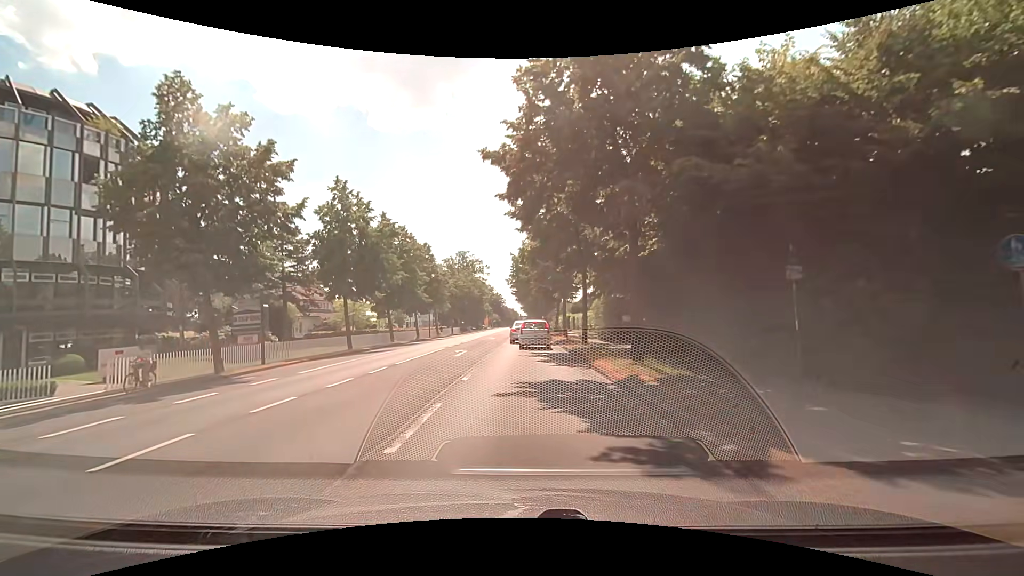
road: secondary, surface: asphalt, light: Day
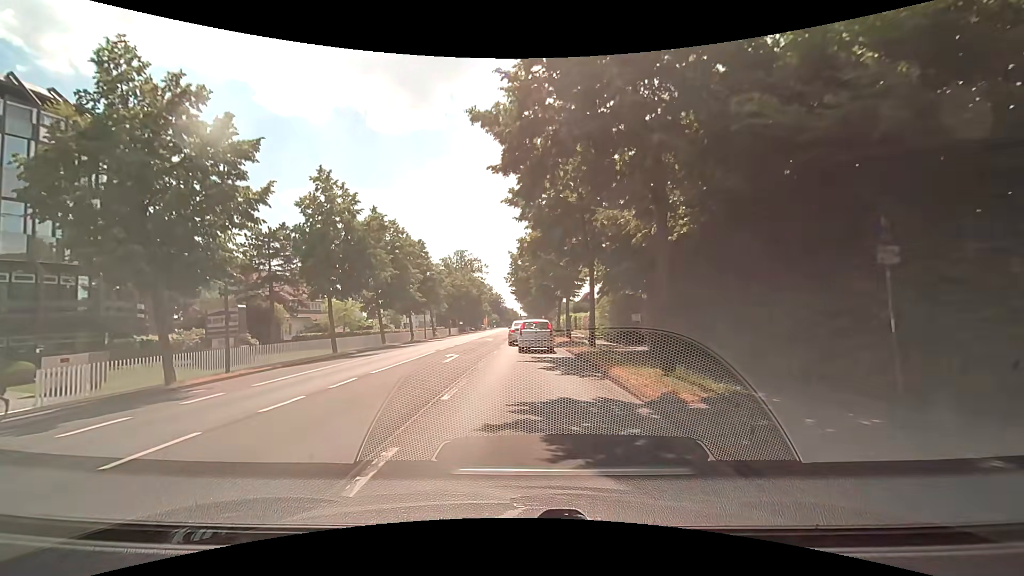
(0.0, +2.8) m; 0°
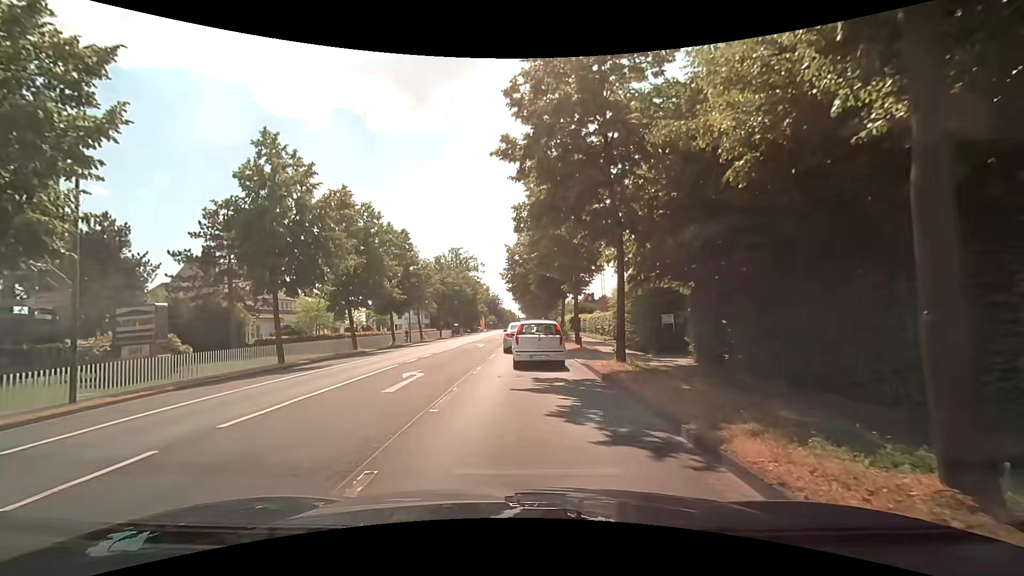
(0.0, +6.9) m; +1°
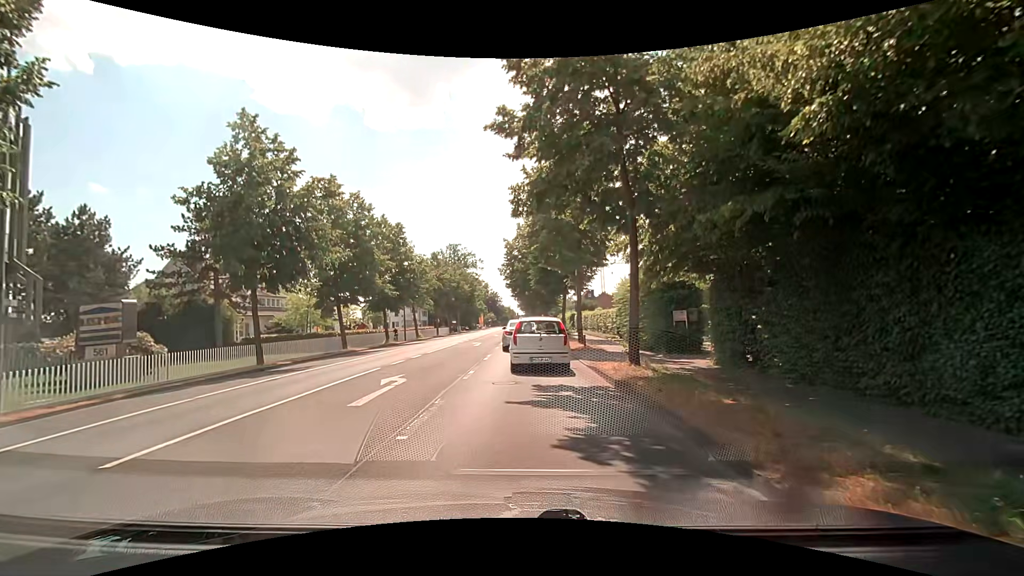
(0.0, +1.9) m; 0°
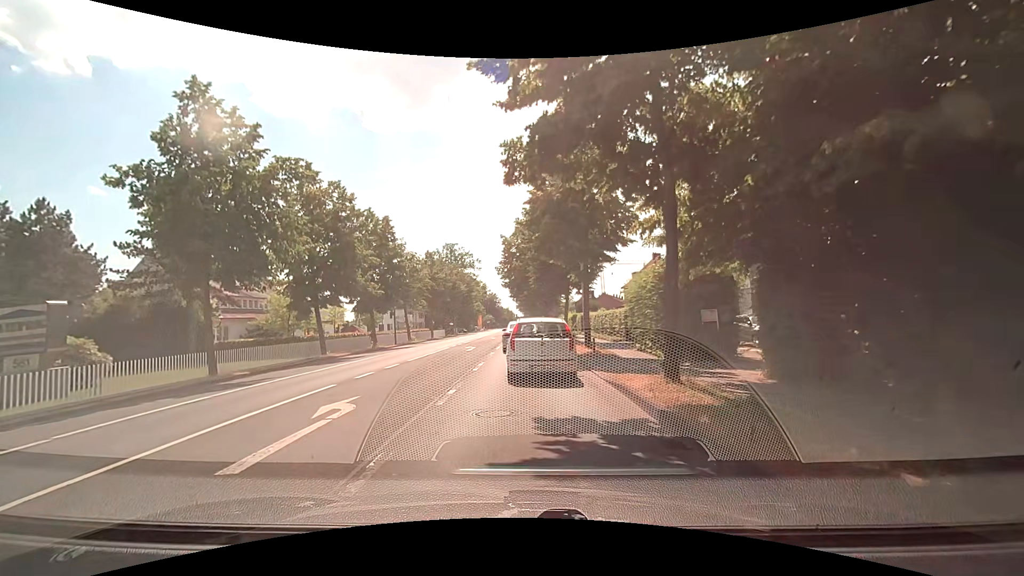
(-0.1, +3.5) m; -1°
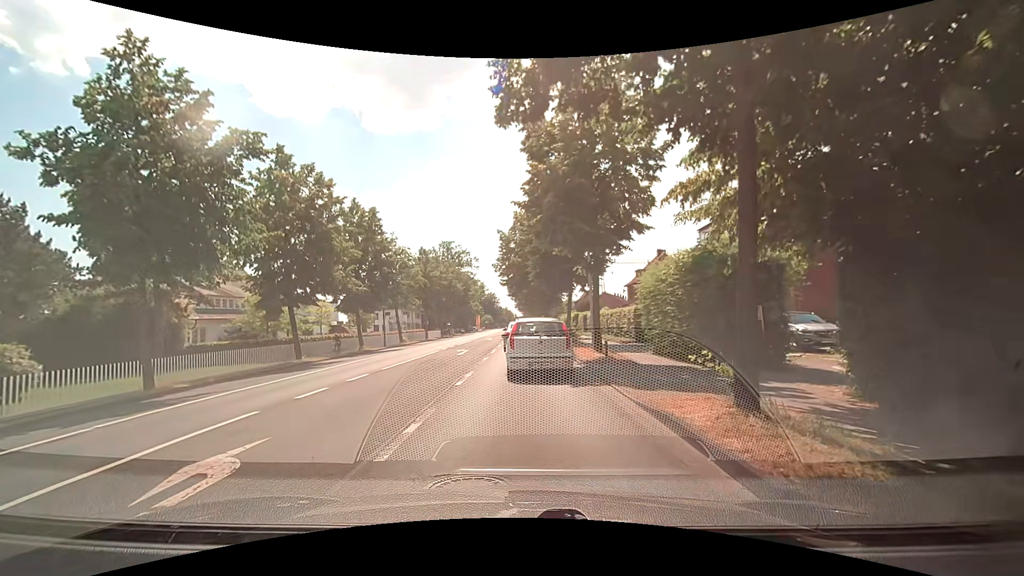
(0.0, +3.4) m; -1°
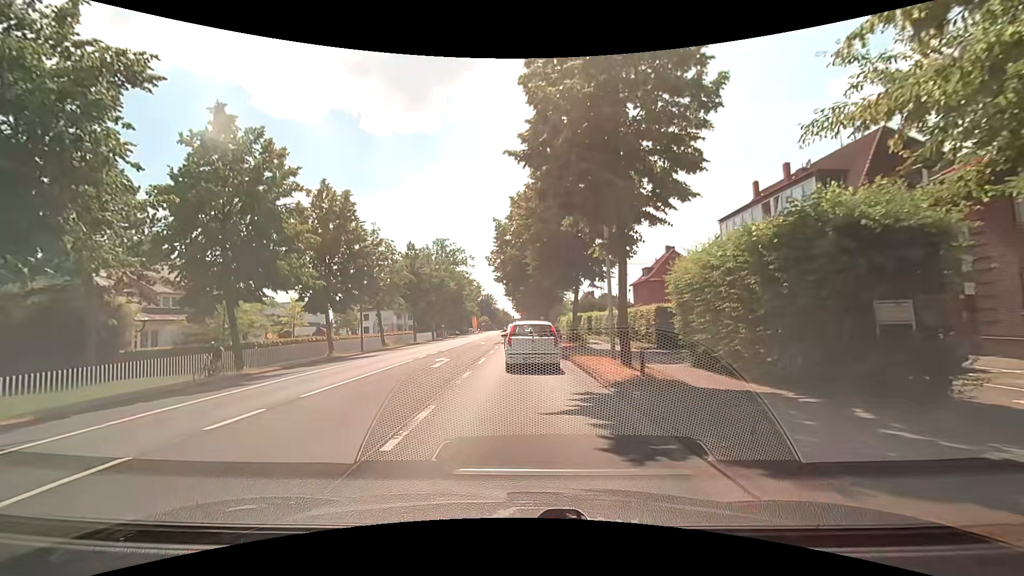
(+0.1, +5.6) m; +1°
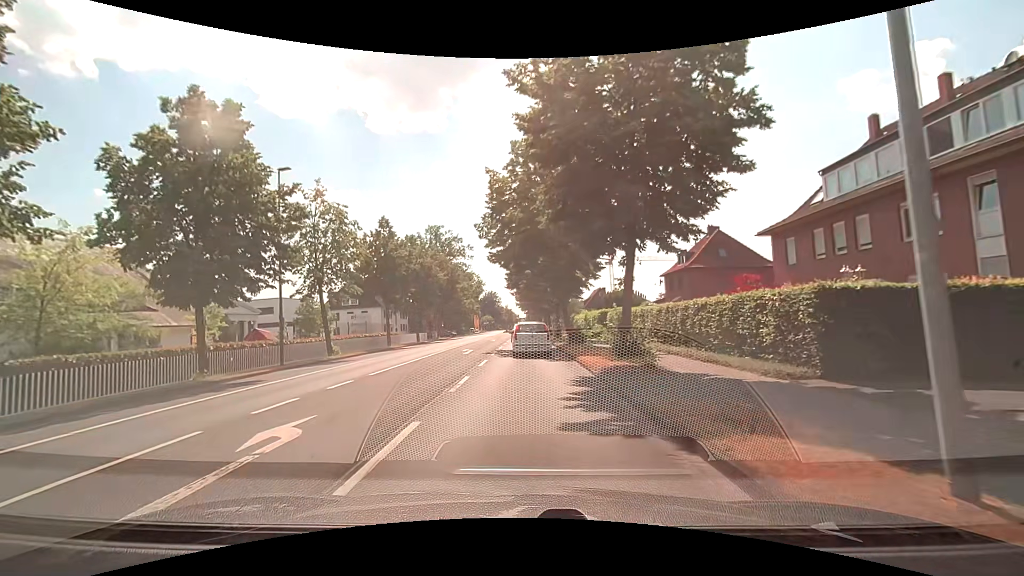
(0.0, +14.2) m; -1°
(0, +10) (0, +20) (0, +30) (+1, +40) (+1, +50) (+1, +60) (+1, +70) (+1, +80) (+2, +90) (+2, +100) m
